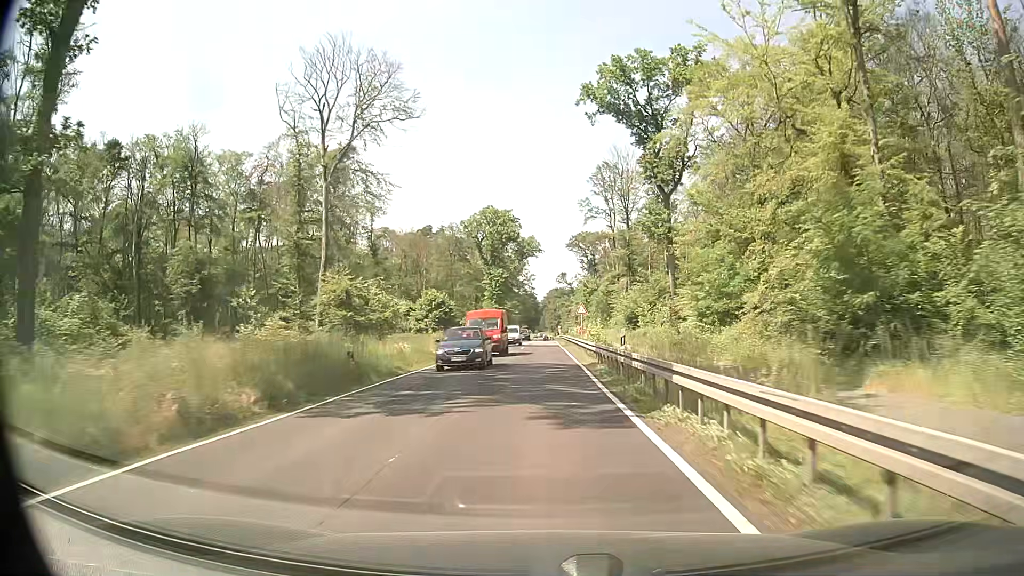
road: secondary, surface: asphalt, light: Day
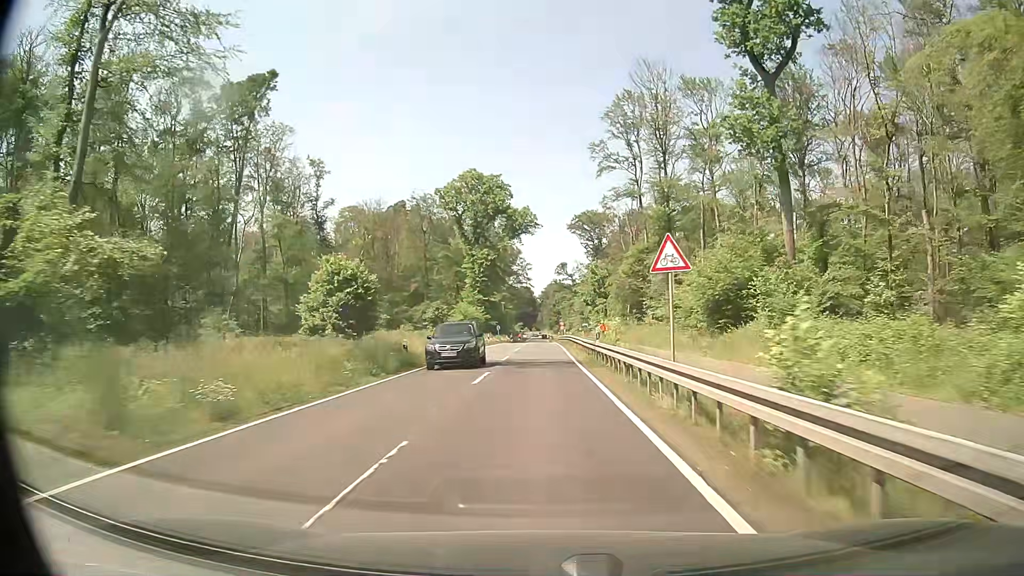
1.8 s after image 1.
(0.0, +32.1) m; 0°
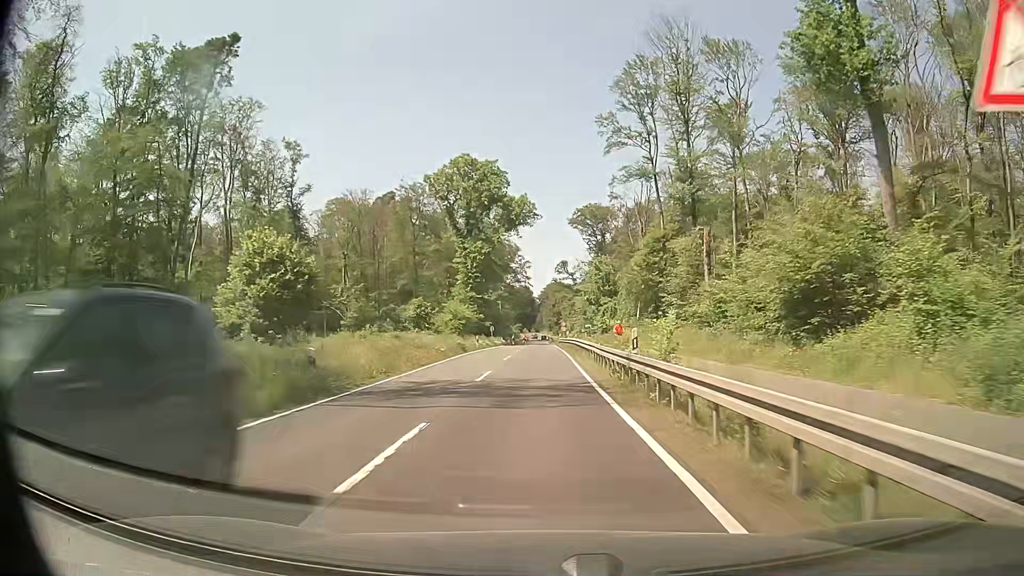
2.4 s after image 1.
(0.0, +10.7) m; 0°
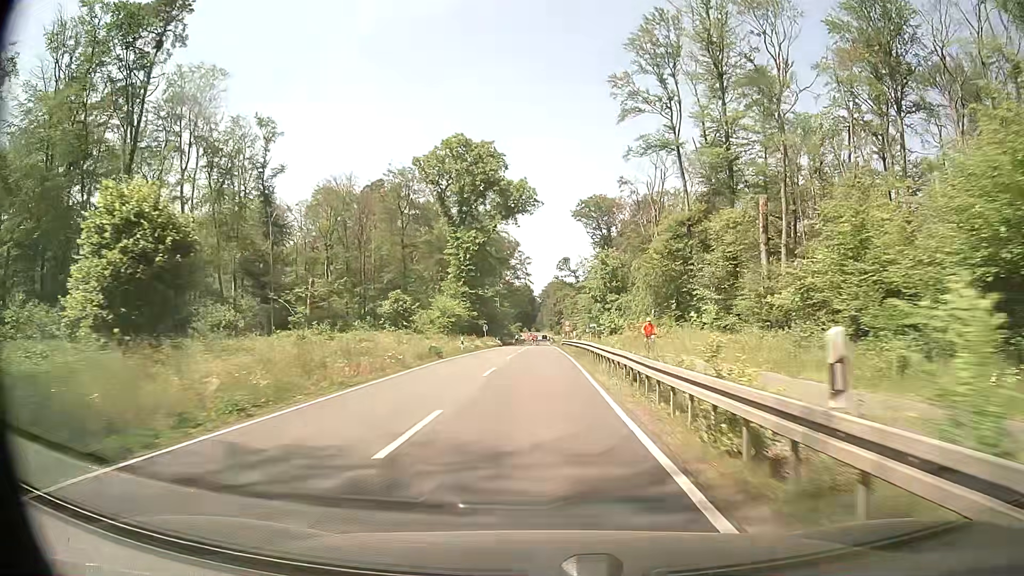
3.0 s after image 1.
(0.0, +10.6) m; 0°
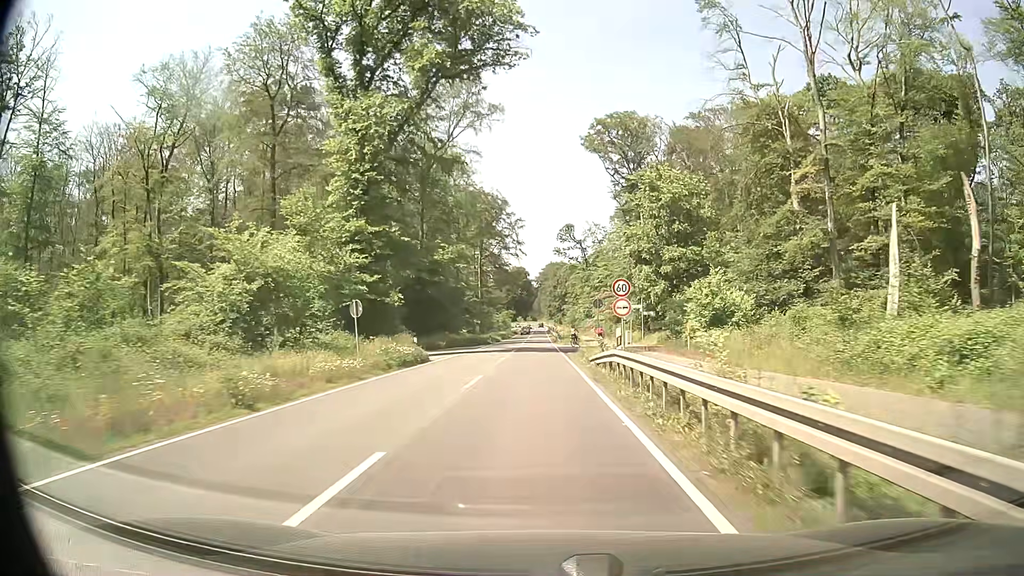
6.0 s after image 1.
(0.0, +51.8) m; 0°
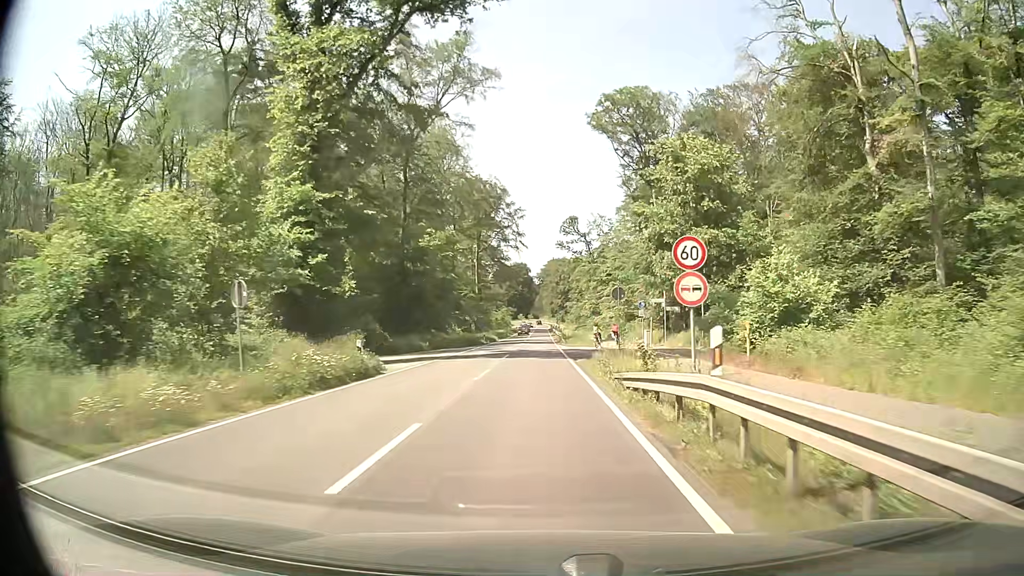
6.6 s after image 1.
(0.0, +9.7) m; 0°
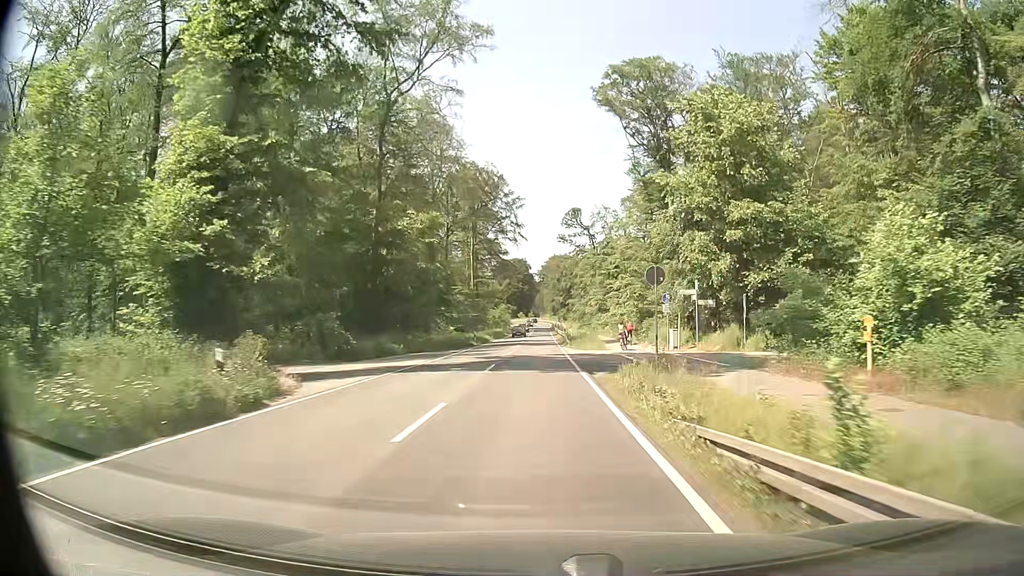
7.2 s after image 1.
(-0.1, +9.5) m; 0°
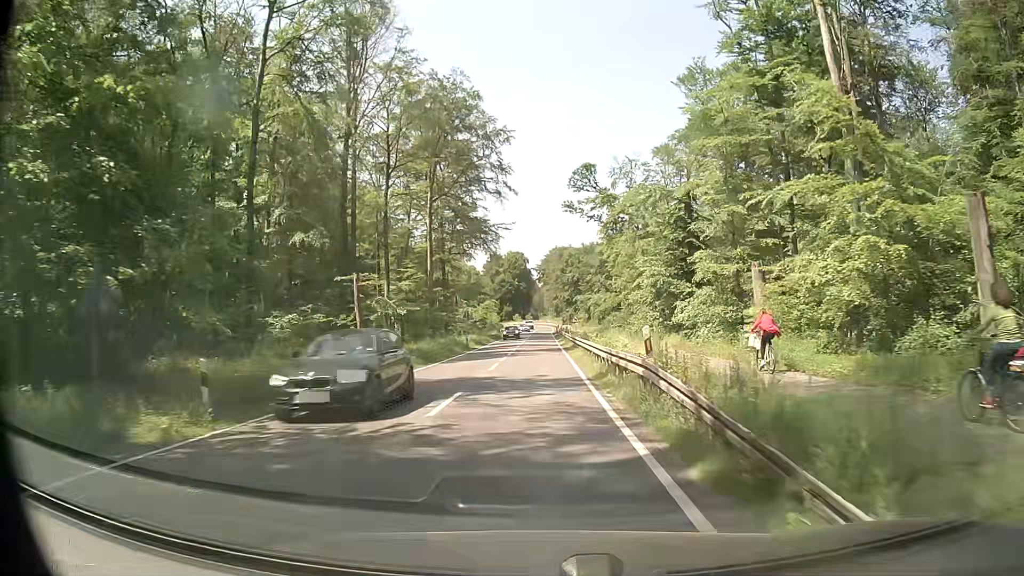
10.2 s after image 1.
(-0.1, +45.4) m; +1°
(0, +10) (0, +20) (0, +30) (-1, +40) (-1, +50) (-1, +60) (-1, +70) (-1, +80) (-1, +90) (-1, +100) m
